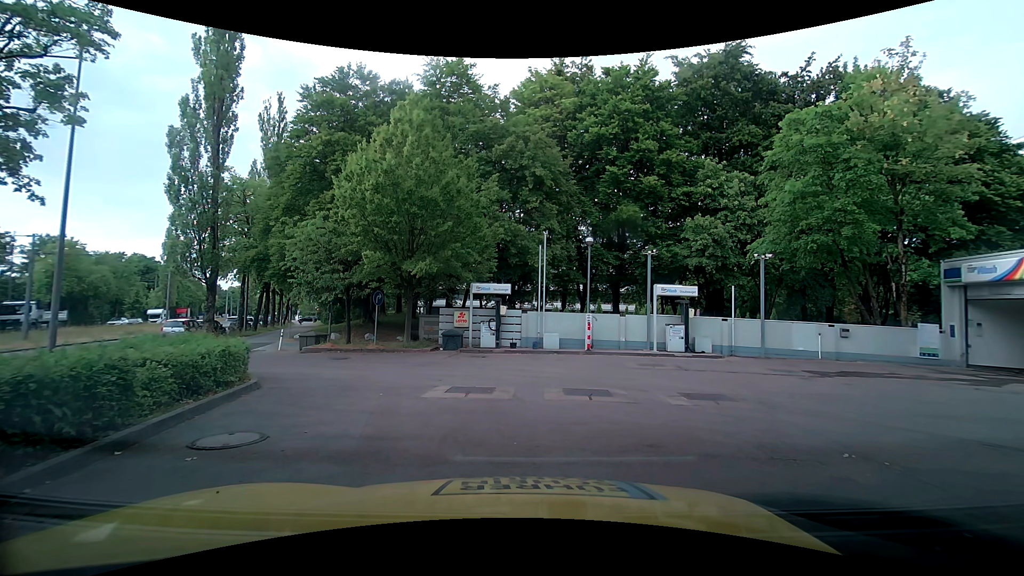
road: service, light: Day
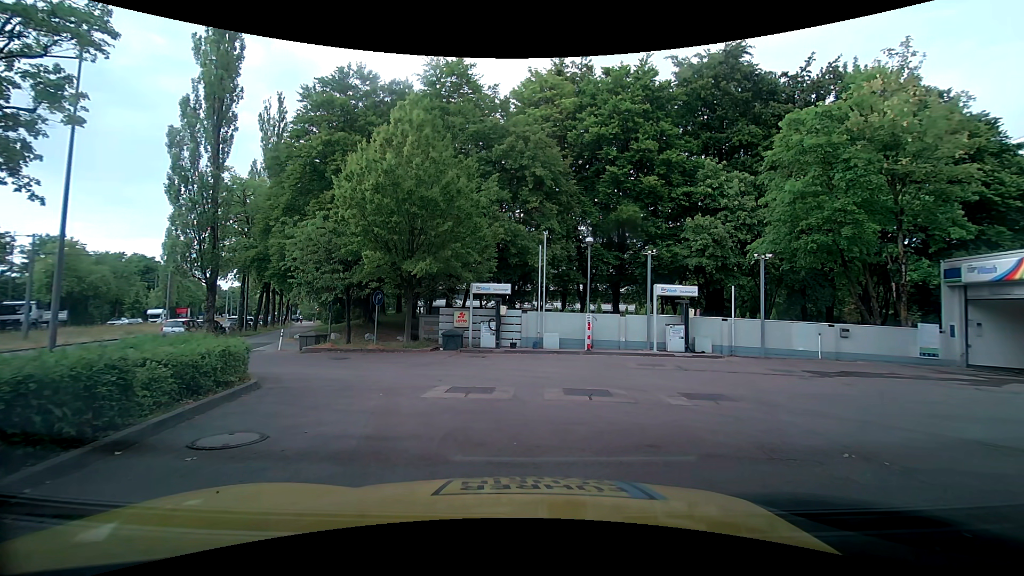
(0.0, 0.0) m; 0°
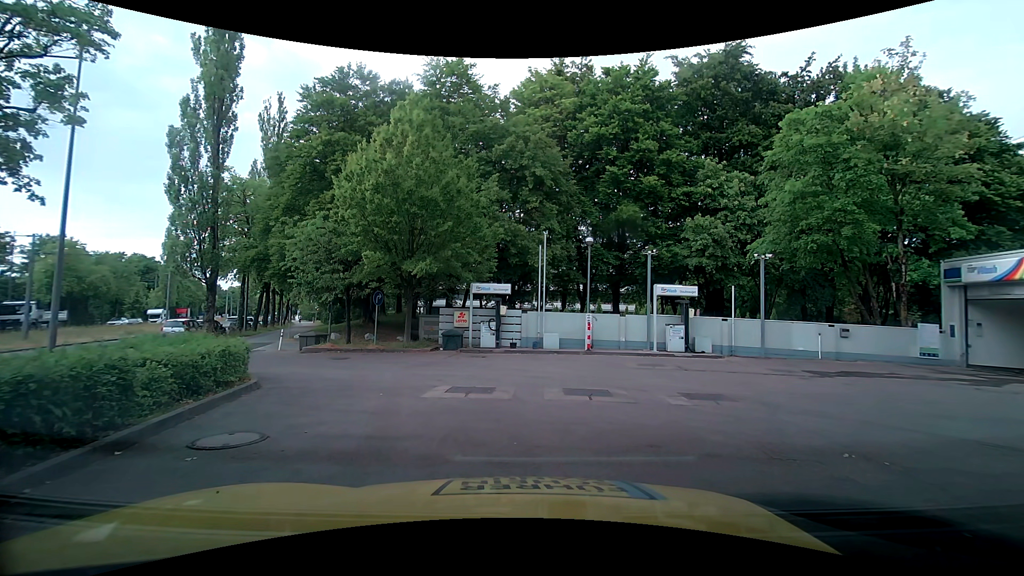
(0.0, 0.0) m; 0°
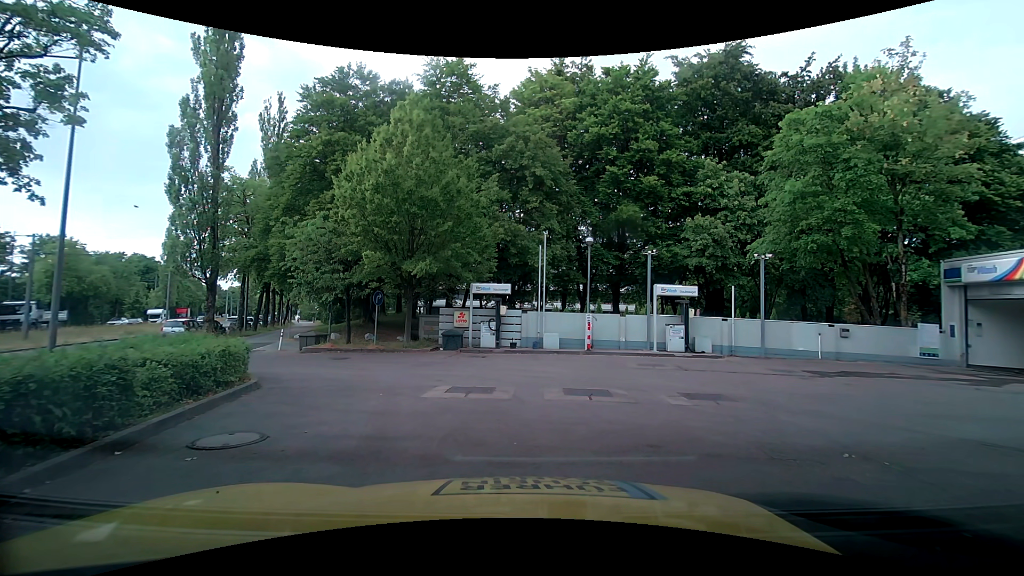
(0.0, 0.0) m; 0°
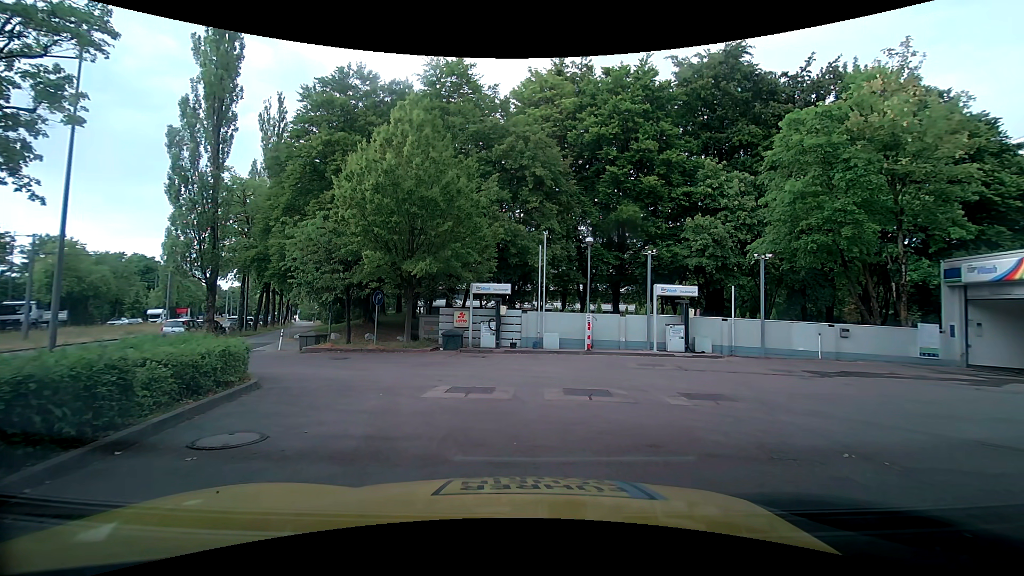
(0.0, 0.0) m; 0°
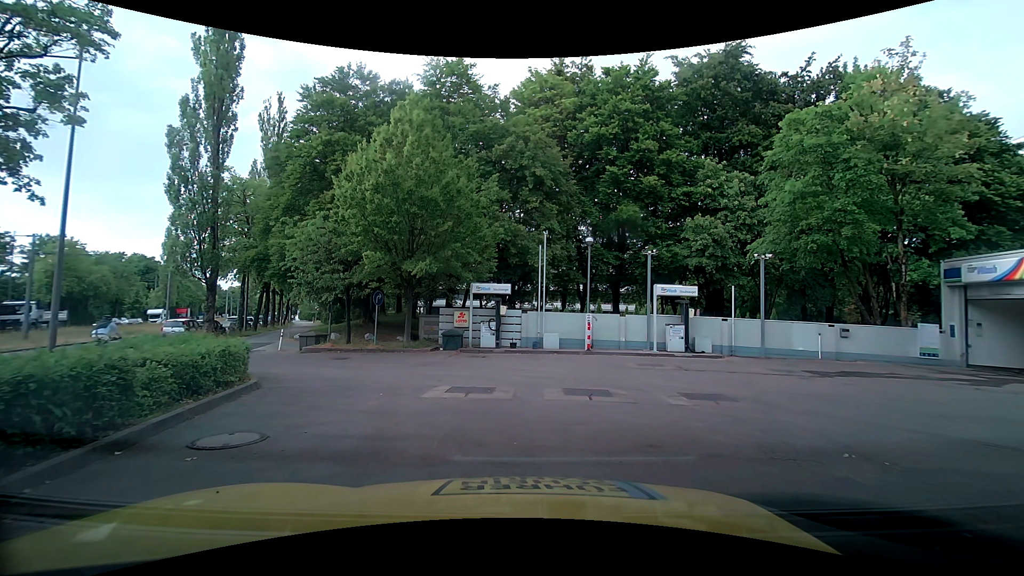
(0.0, 0.0) m; 0°
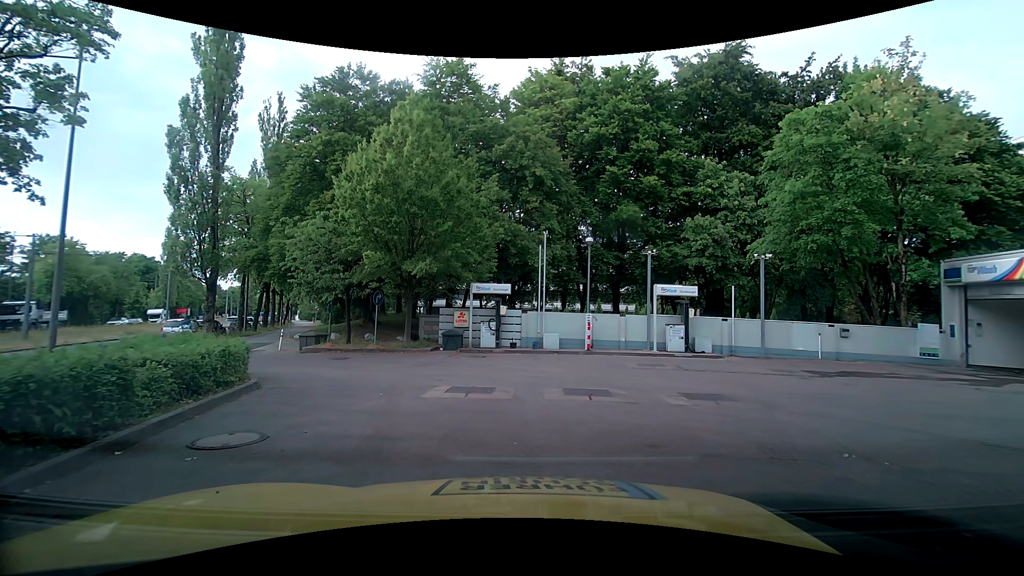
(0.0, 0.0) m; 0°
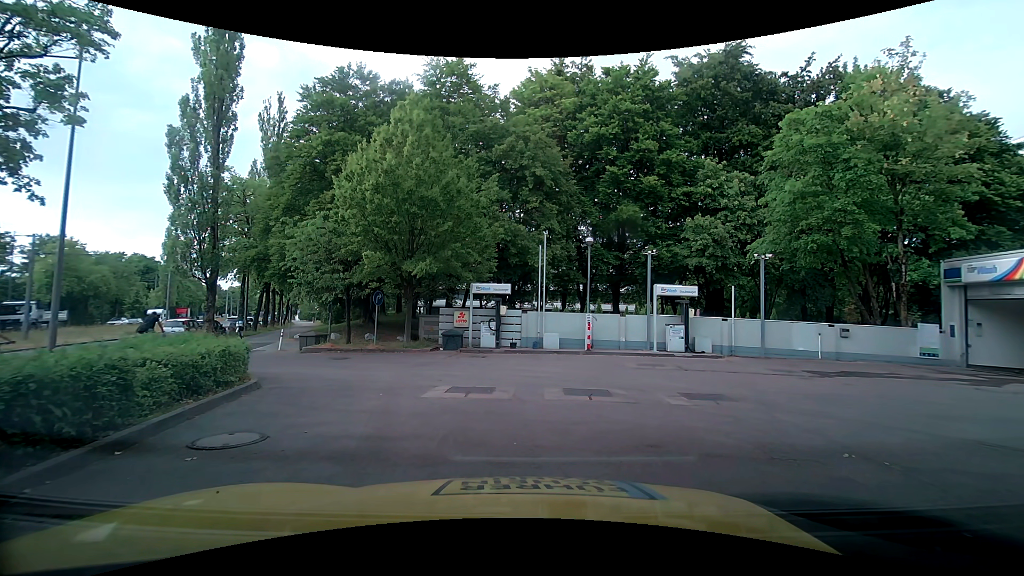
(0.0, 0.0) m; 0°
